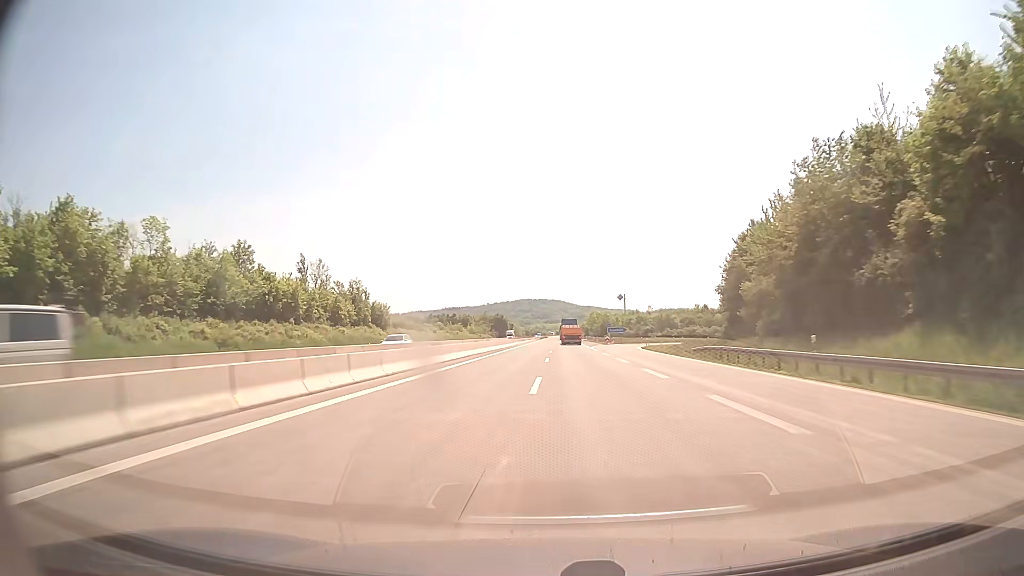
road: motorway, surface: concrete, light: Day
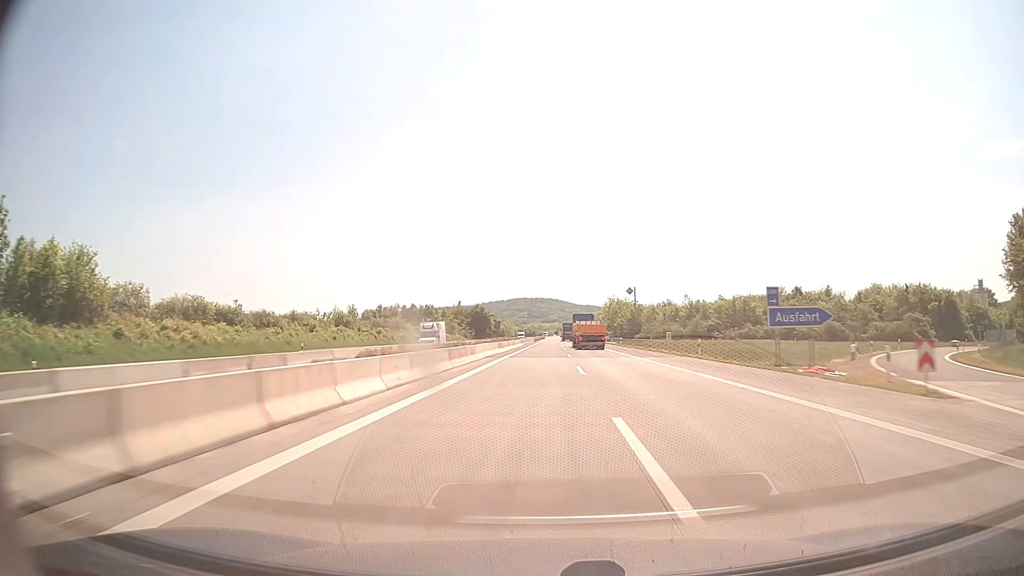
(+0.1, +82.6) m; 0°
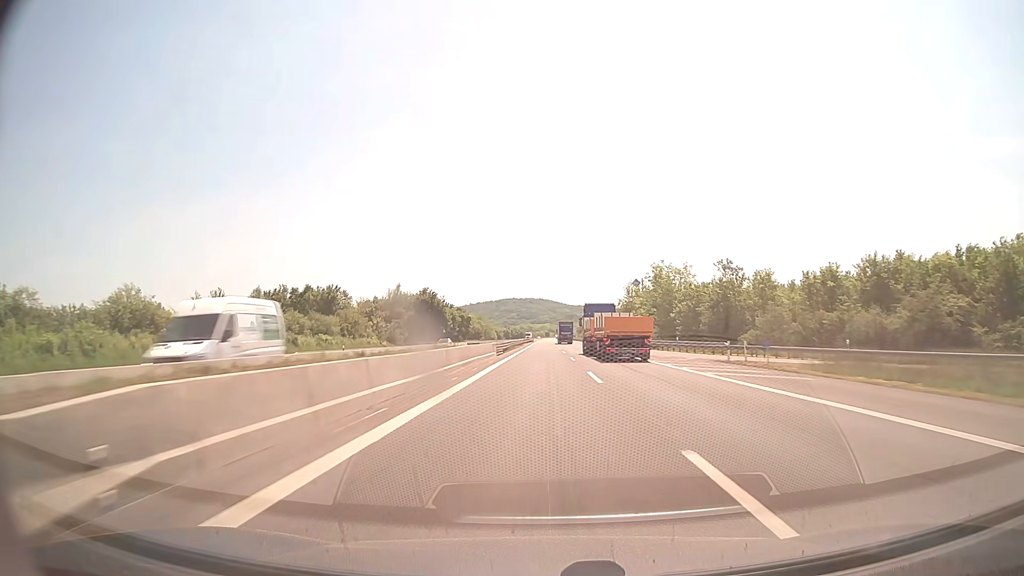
(+0.5, +82.5) m; +1°
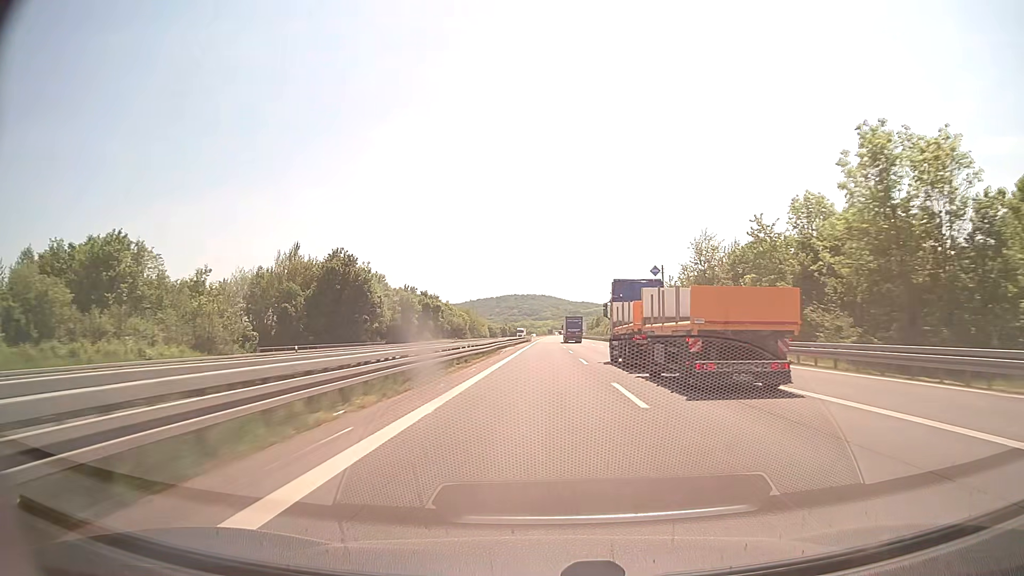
(0.0, +61.8) m; 0°
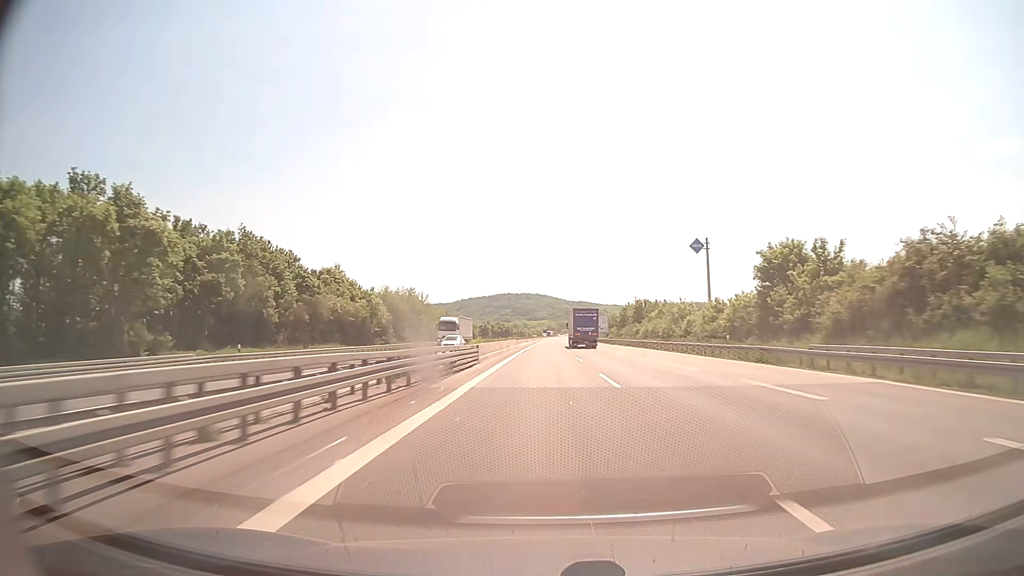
(+0.2, +103.0) m; 0°
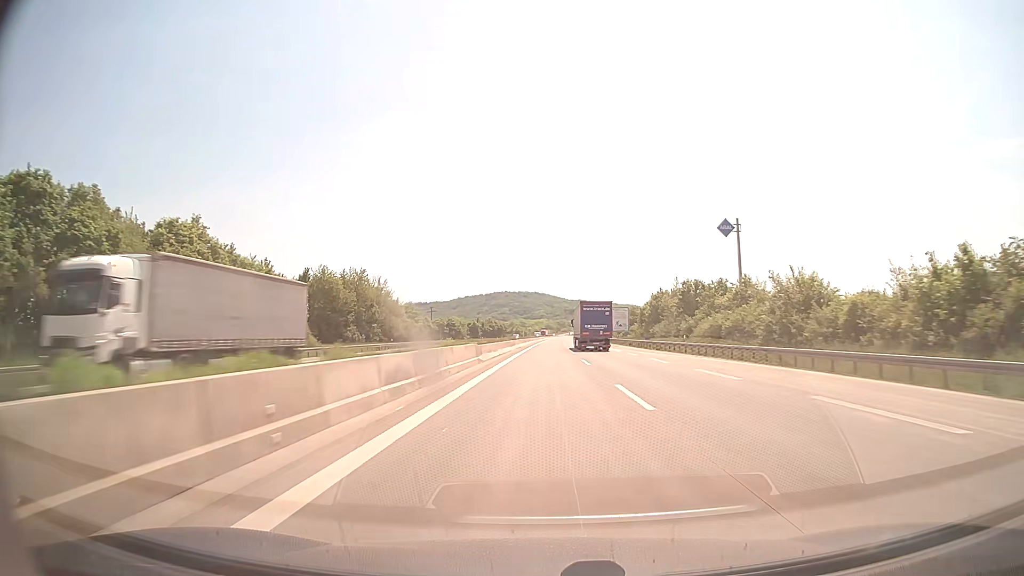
(0.0, +41.2) m; 0°
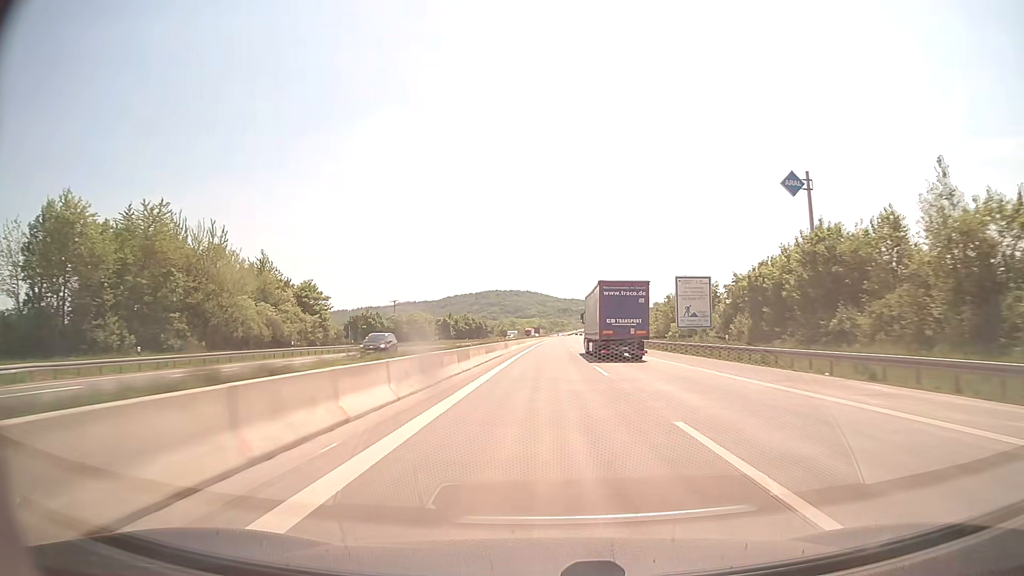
(+0.2, +61.9) m; +1°
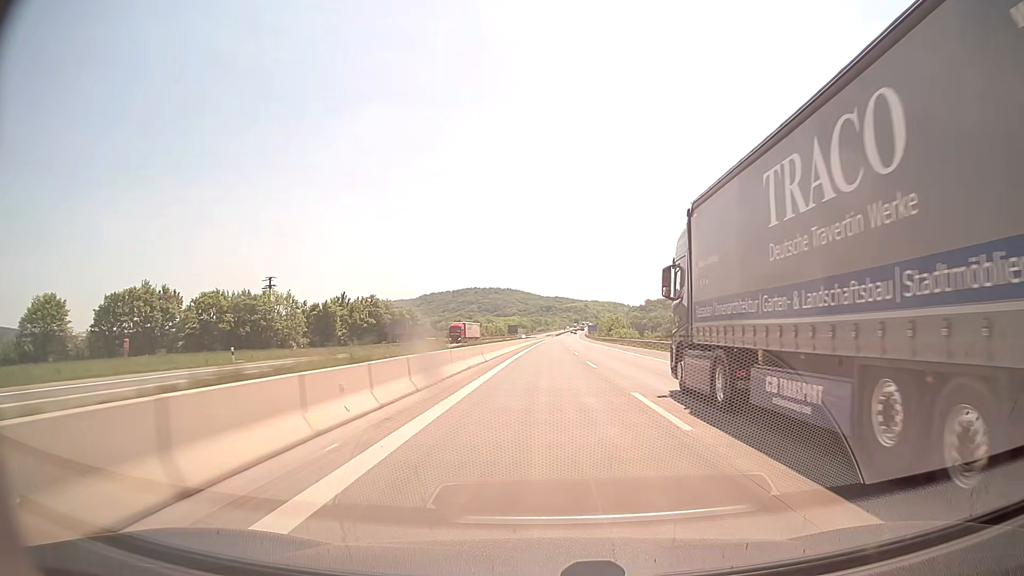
(+1.2, +103.1) m; +1°
(0, +10) (0, +20) (0, +30) (0, +40) (0, +50) (0, +60) (+1, +70) (+1, +80) (+1, +90) (+1, +100) m
